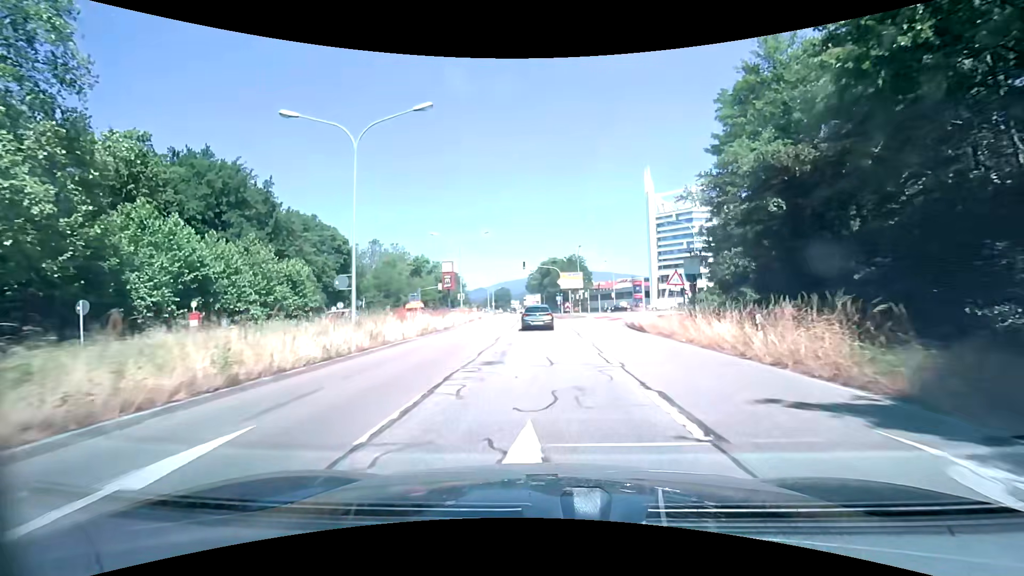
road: primary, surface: asphalt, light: Day
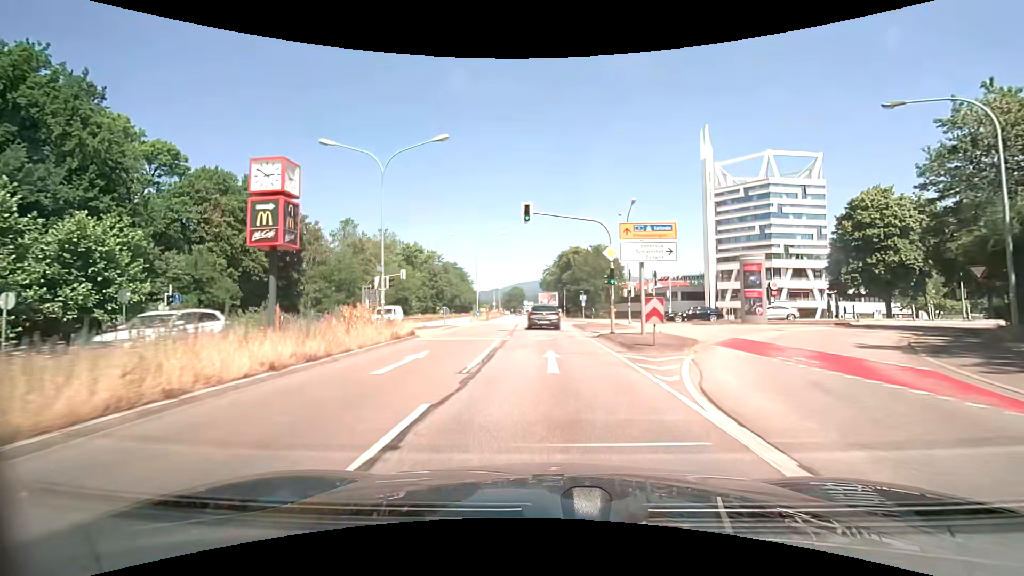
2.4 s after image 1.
(-0.7, +31.3) m; -2°
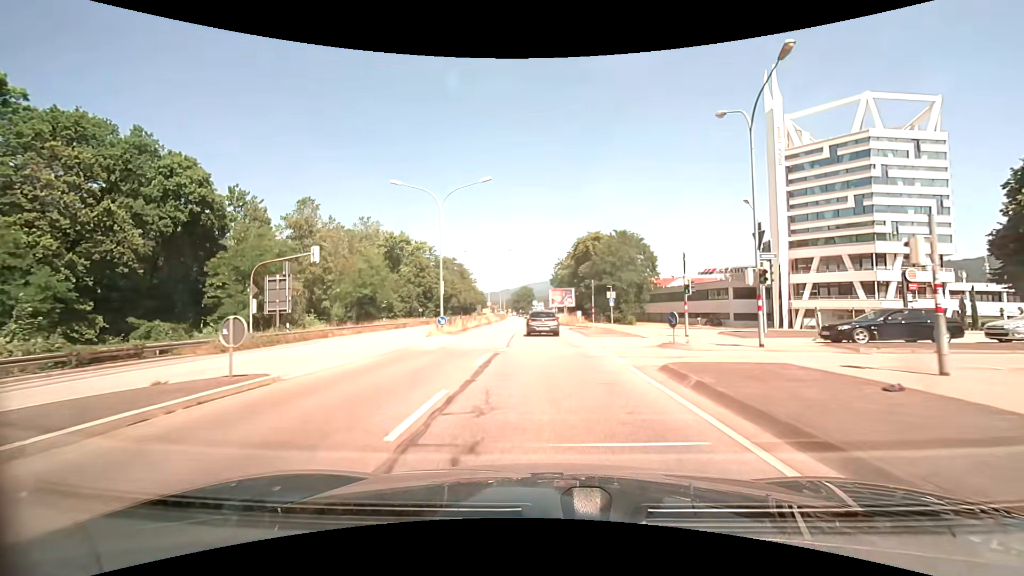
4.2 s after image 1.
(-0.4, +23.7) m; -1°
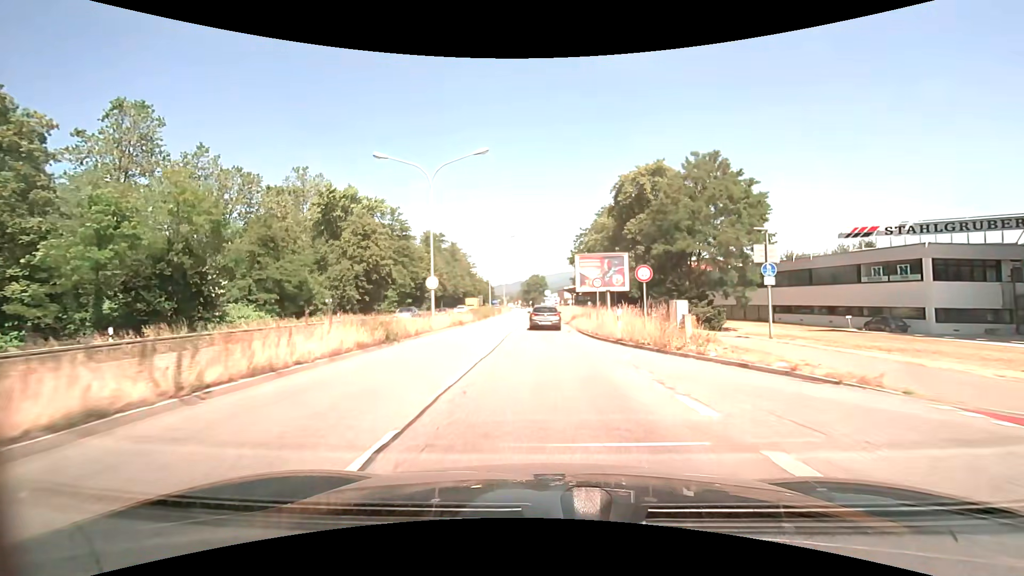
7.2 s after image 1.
(-0.6, +39.8) m; -1°
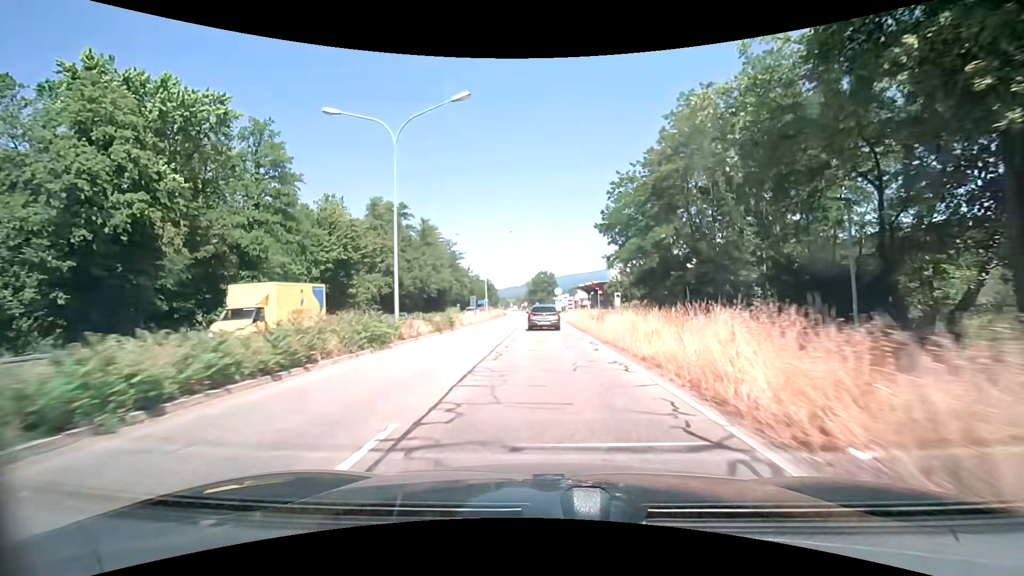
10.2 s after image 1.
(-0.7, +42.1) m; -1°
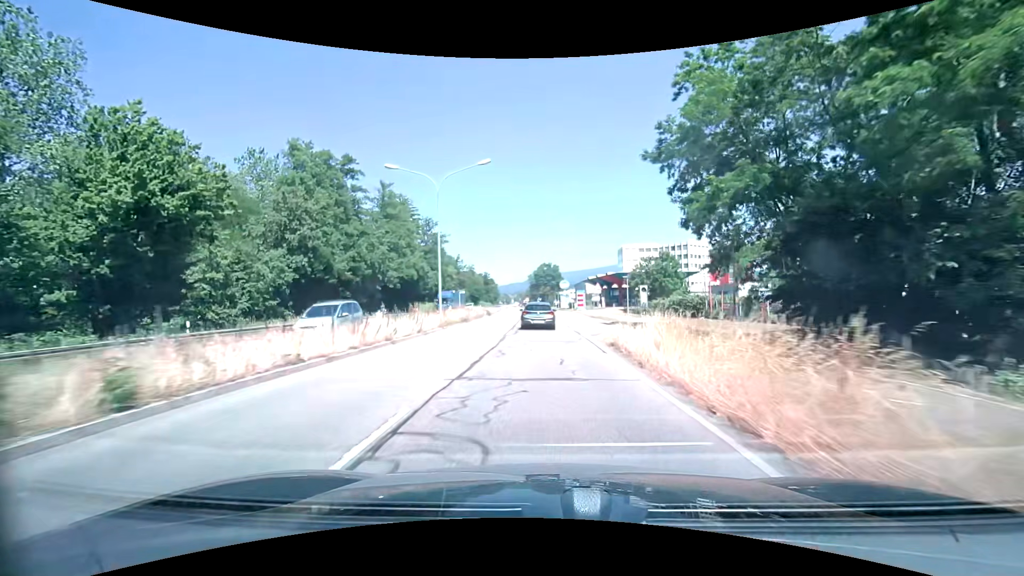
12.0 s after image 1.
(-0.1, +26.3) m; 0°
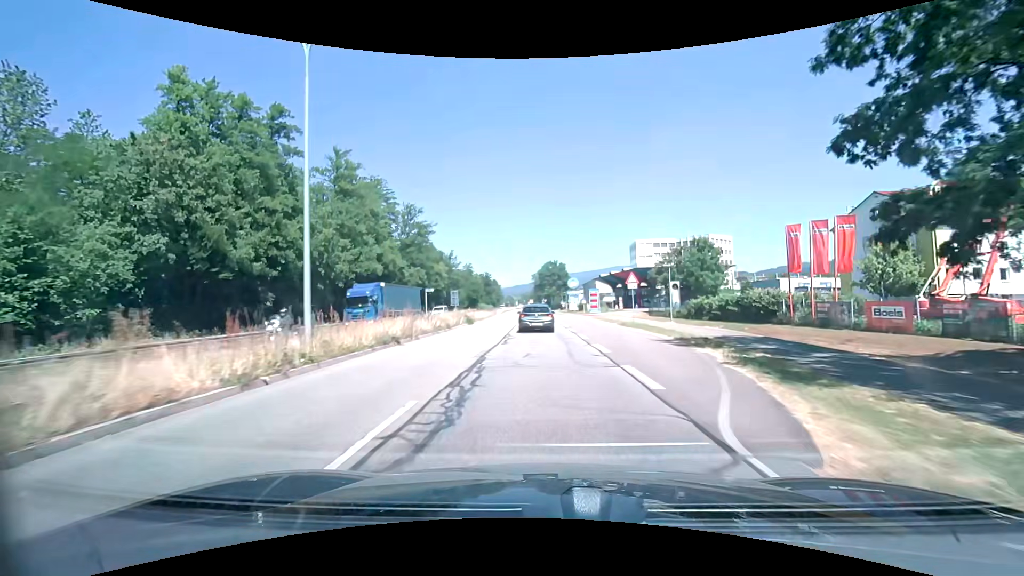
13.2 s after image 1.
(-0.1, +17.4) m; -1°
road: primary_link
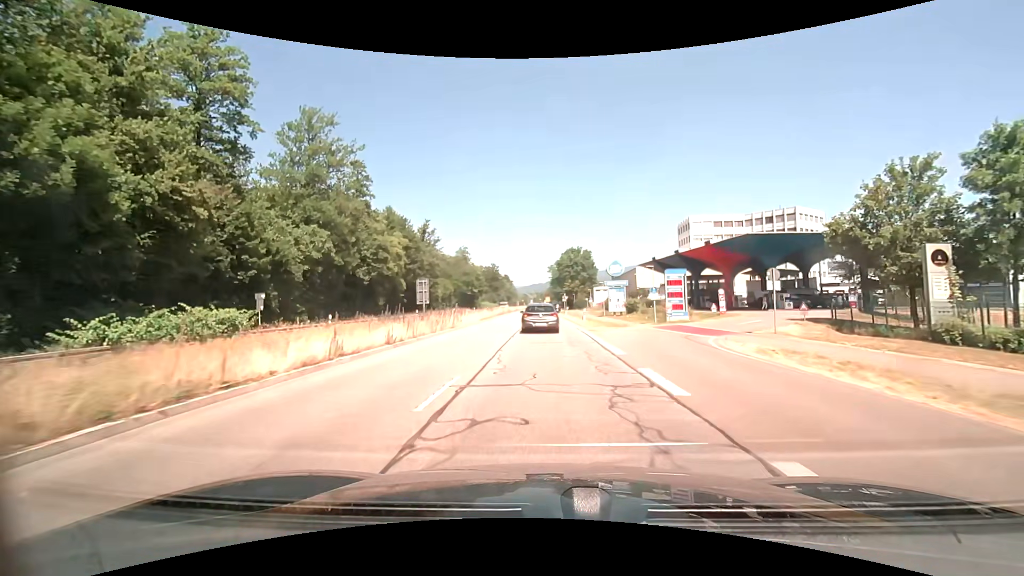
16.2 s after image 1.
(-0.7, +42.7) m; -2°
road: primary
(0, +10) (0, +20) (0, +30) (0, +40) (0, +50) (0, +60) (0, +70) (0, +80) (0, +90) (0, +100) m
